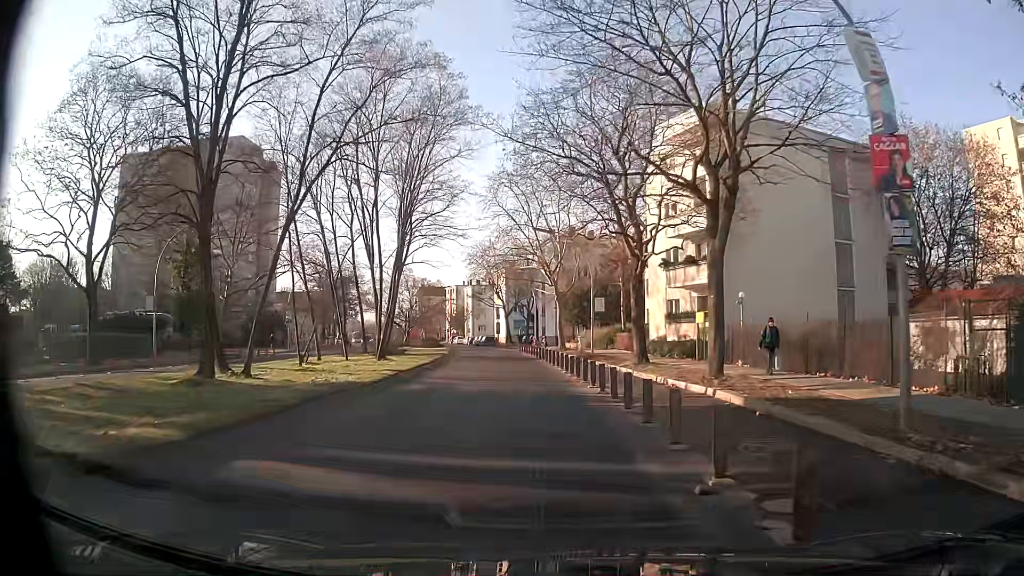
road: secondary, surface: asphalt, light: Day
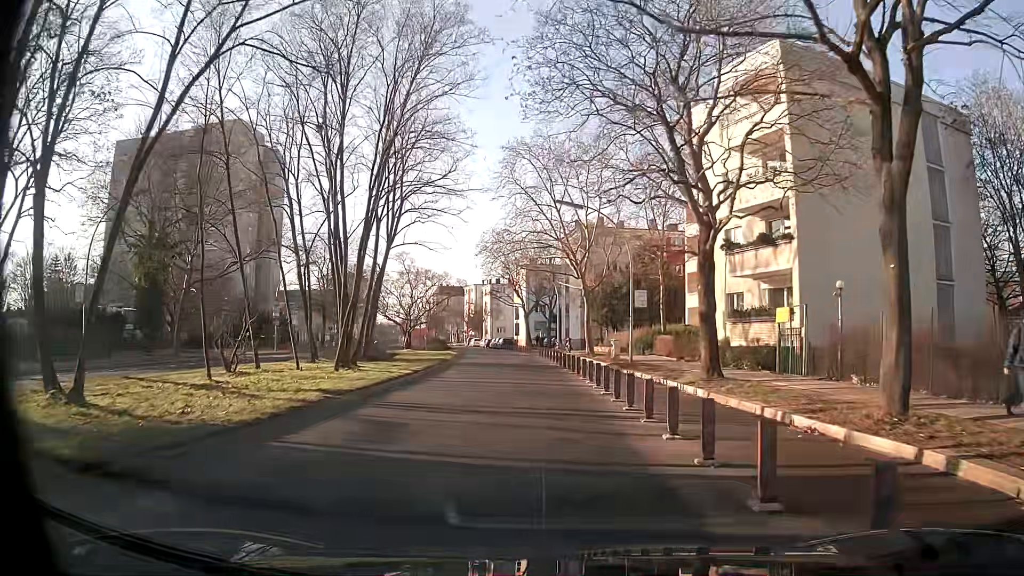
(-0.2, +8.9) m; -2°
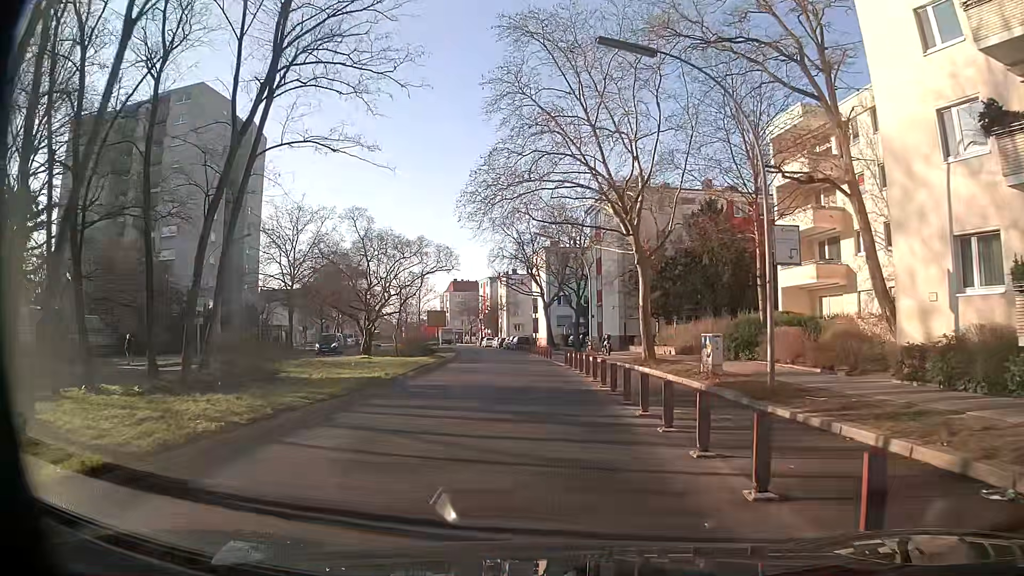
(-0.3, +18.0) m; -2°
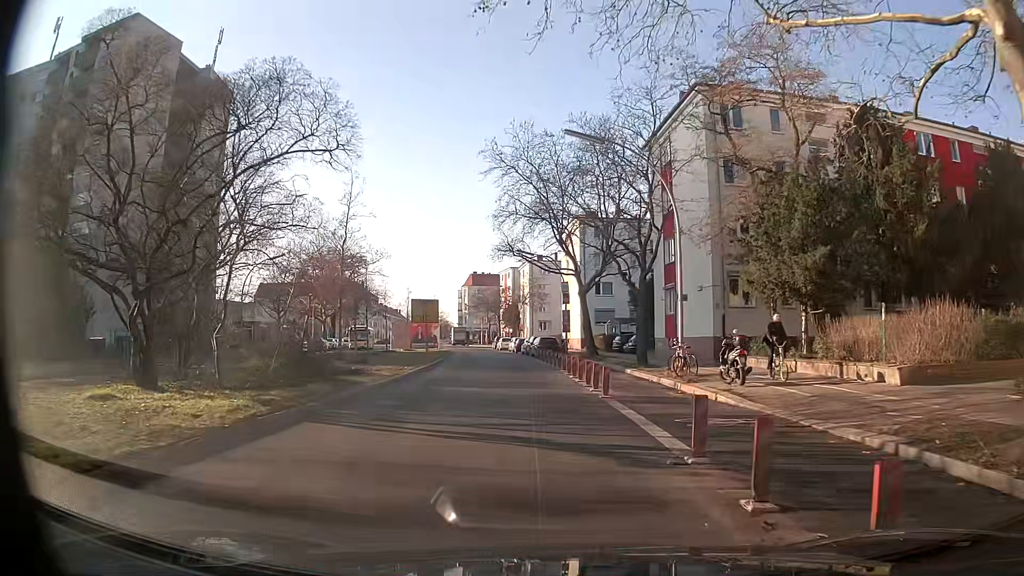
(-0.5, +22.5) m; -2°
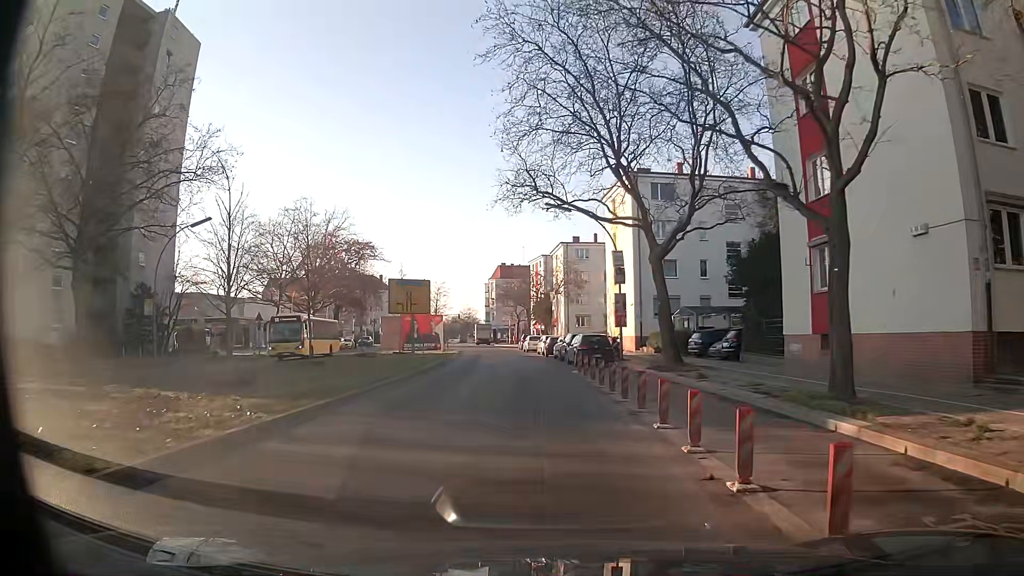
(-0.5, +17.5) m; -4°
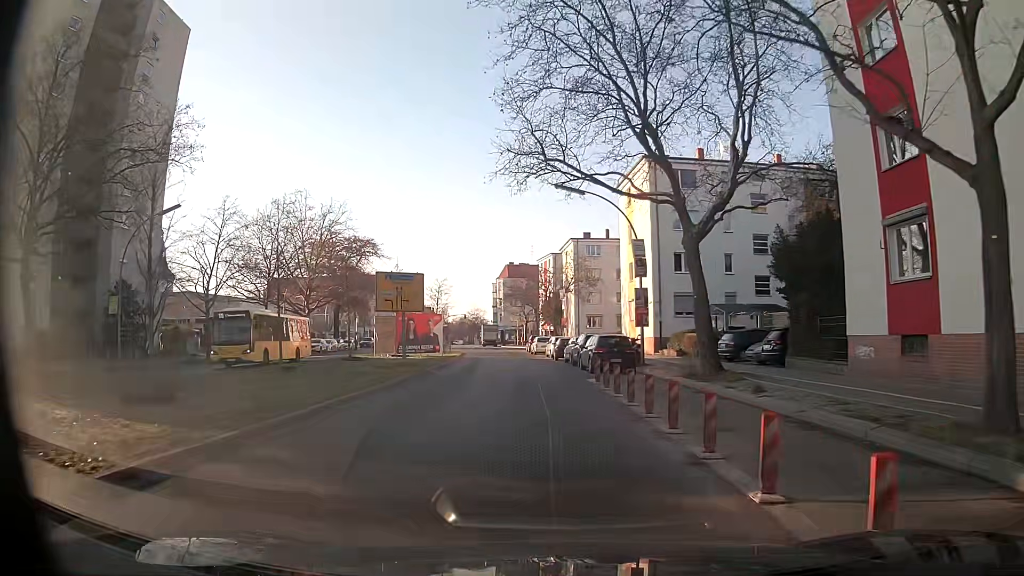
(0.0, +4.5) m; 0°
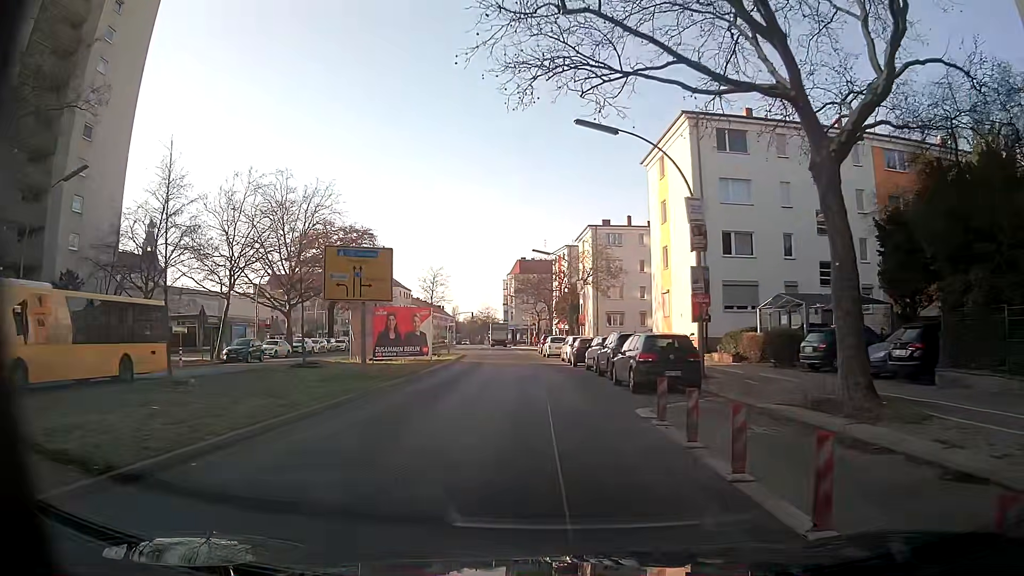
(-0.2, +9.1) m; 0°
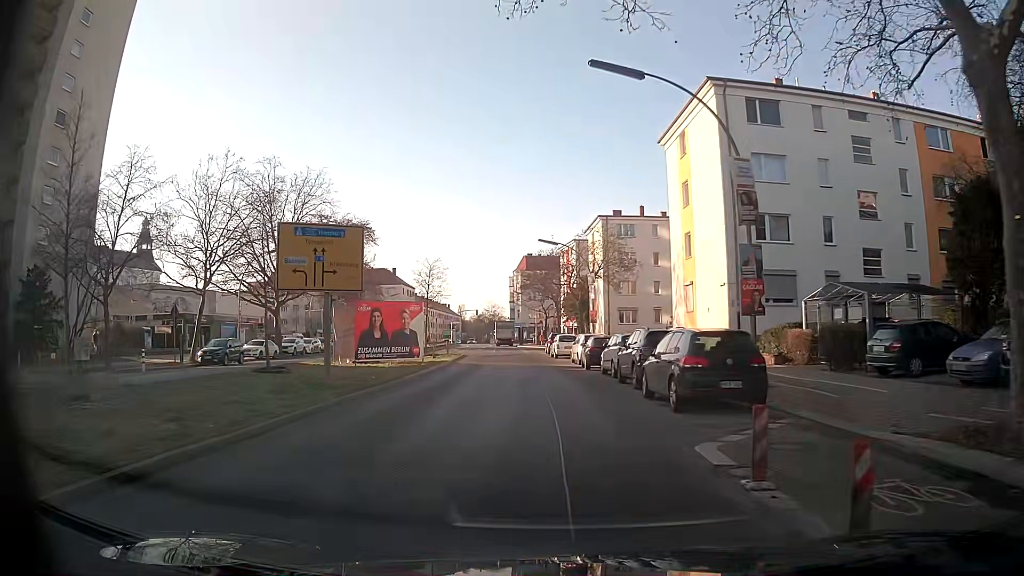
(-0.1, +4.6) m; -2°
(0, +10) (-1, +20) (-1, +30) (-2, +40) (-3, +50) (-4, +60) (-5, +70) (-6, +80) (-8, +89) (-10, +99) m
